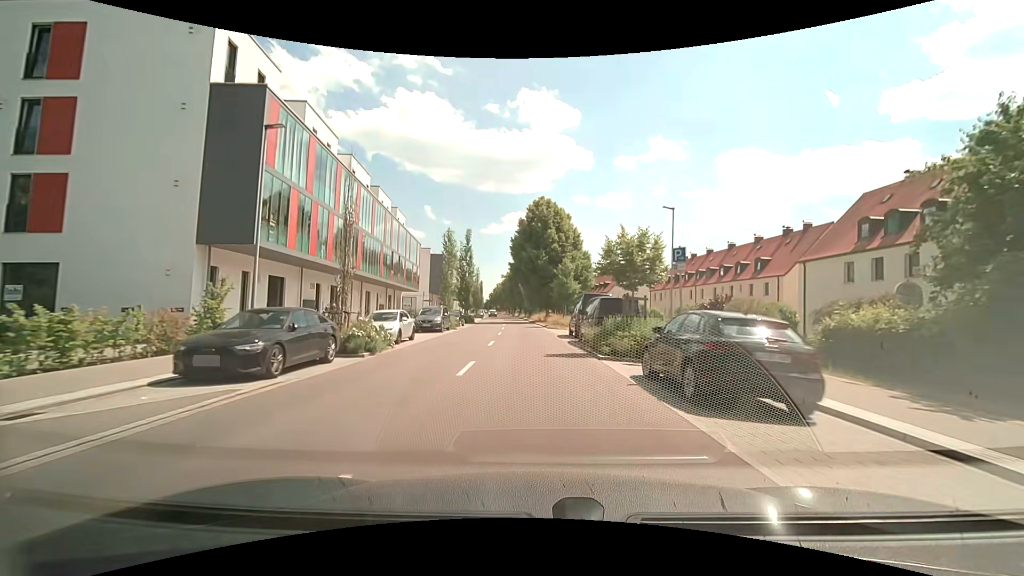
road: secondary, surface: asphalt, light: Day
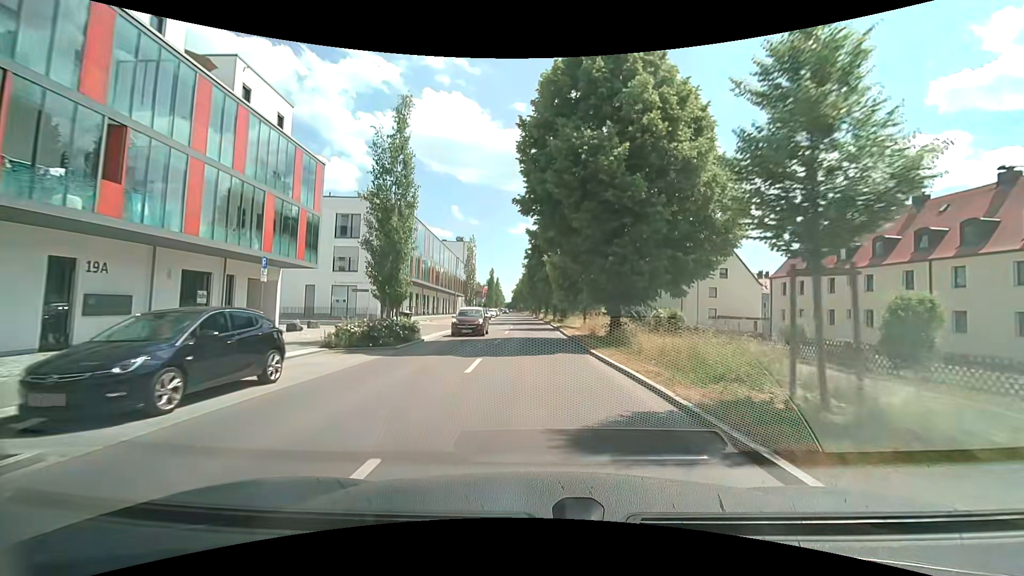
(-1.0, +35.7) m; -4°
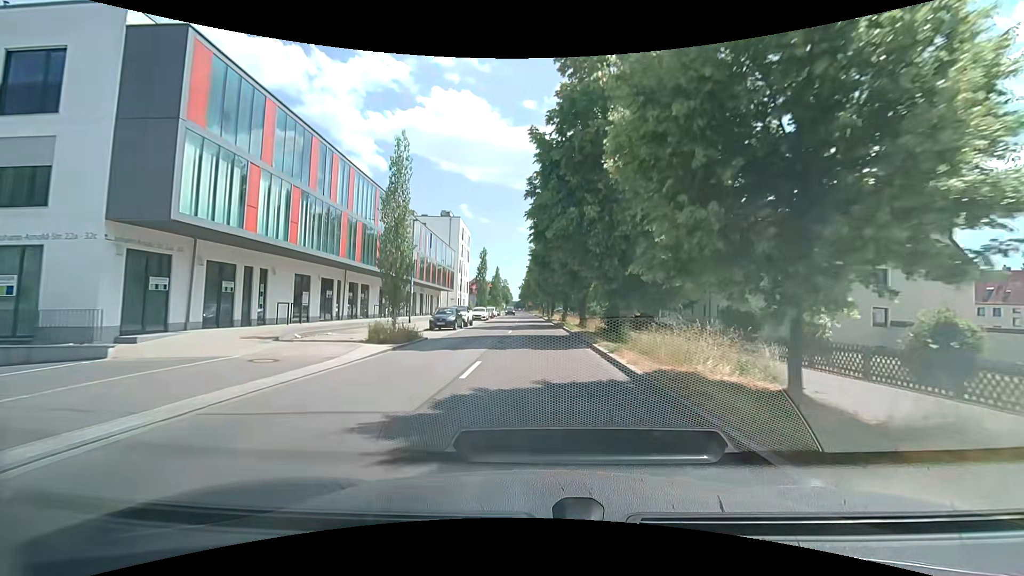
(0.0, +28.4) m; 0°
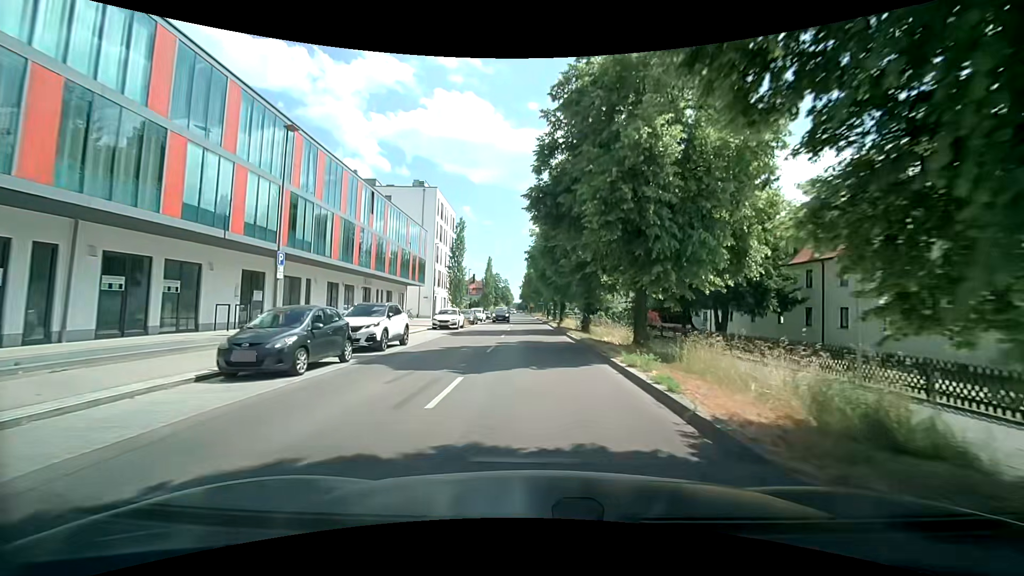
(0.0, +20.9) m; -1°
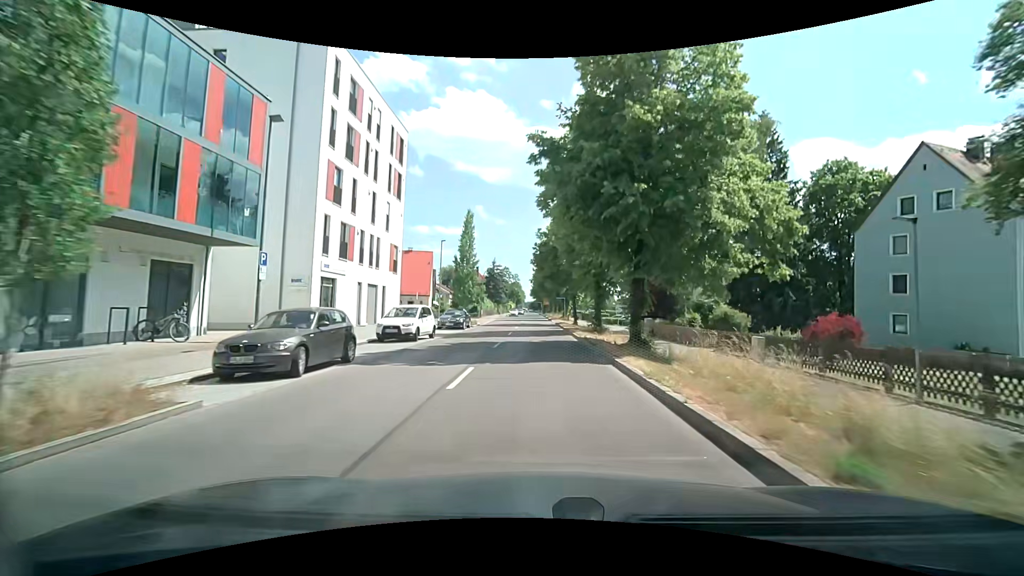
(-0.3, +34.8) m; -1°
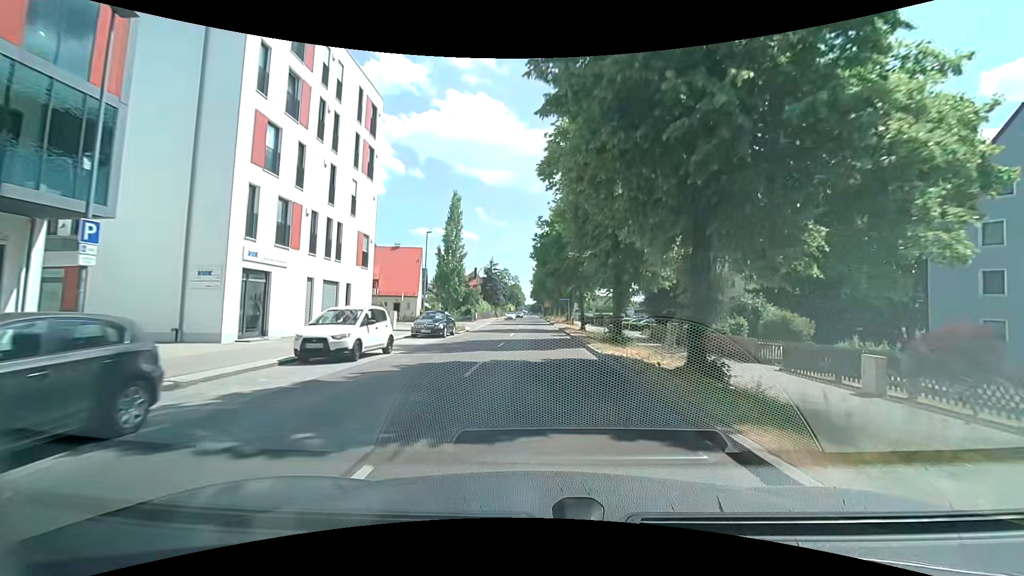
(0.0, +7.1) m; -1°
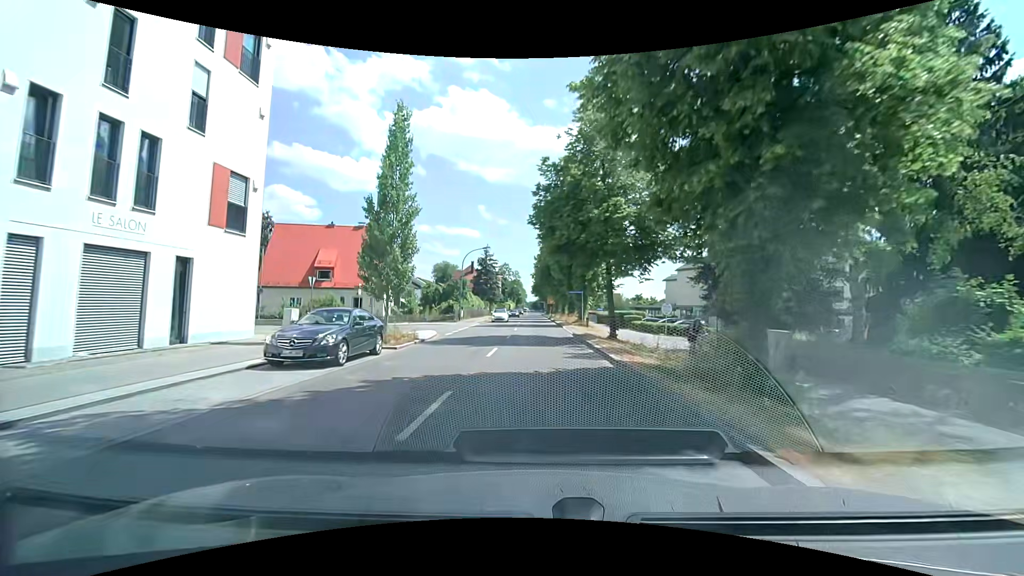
(0.0, +14.1) m; 0°
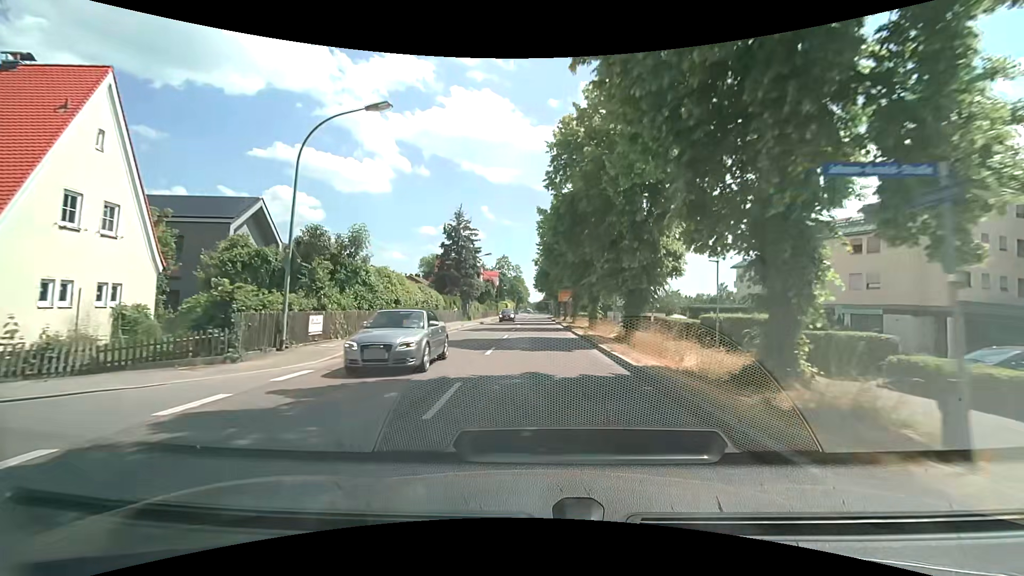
(-0.3, +35.2) m; -1°
(0, +10) (0, +20) (0, +30) (0, +40) (0, +50) (0, +60) (0, +70) (0, +80) (0, +90) (+1, +100) m
